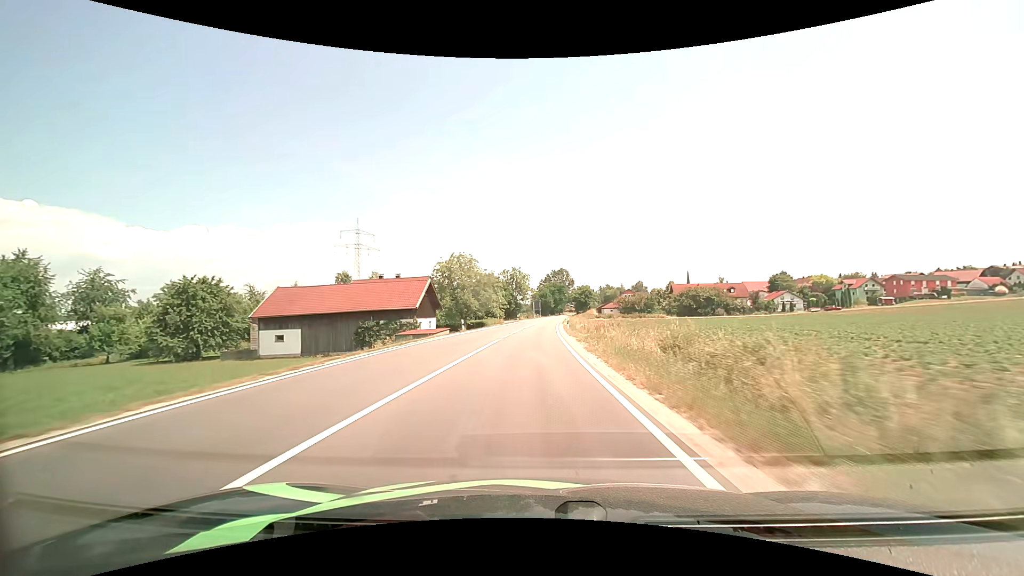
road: secondary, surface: asphalt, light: Day
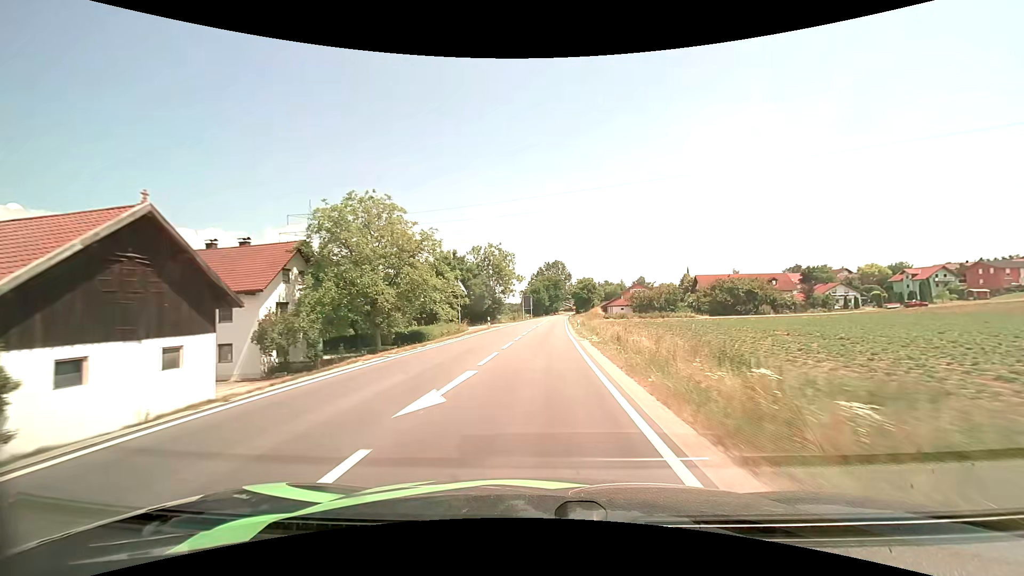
(+0.1, +37.2) m; +1°
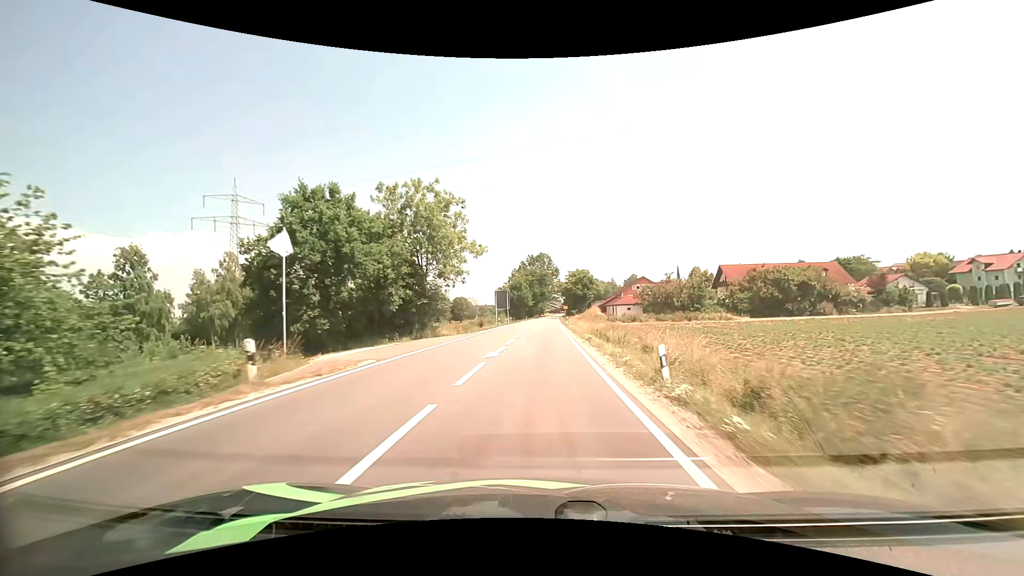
(+0.7, +33.5) m; +2°
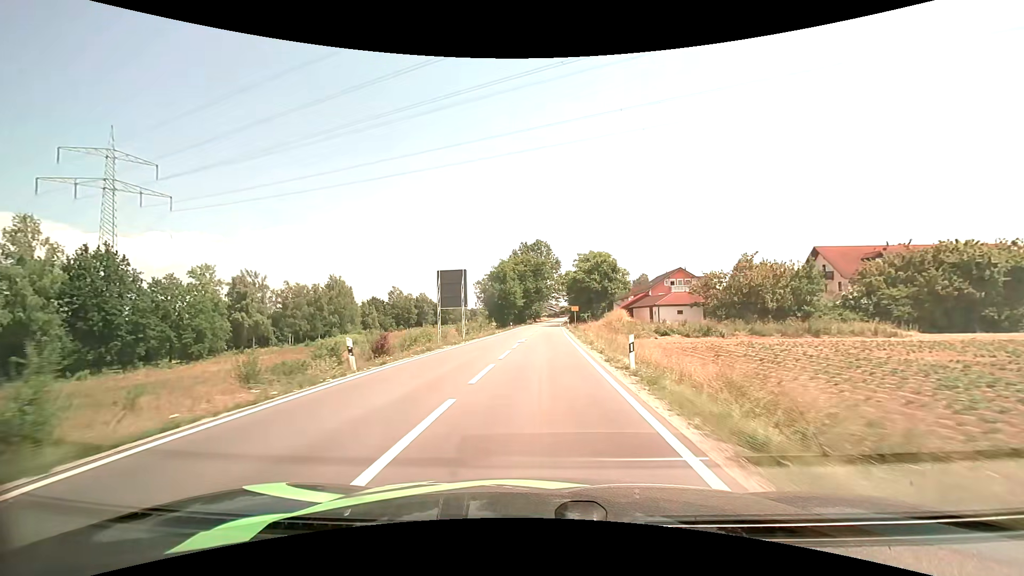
(+0.5, +41.2) m; 0°
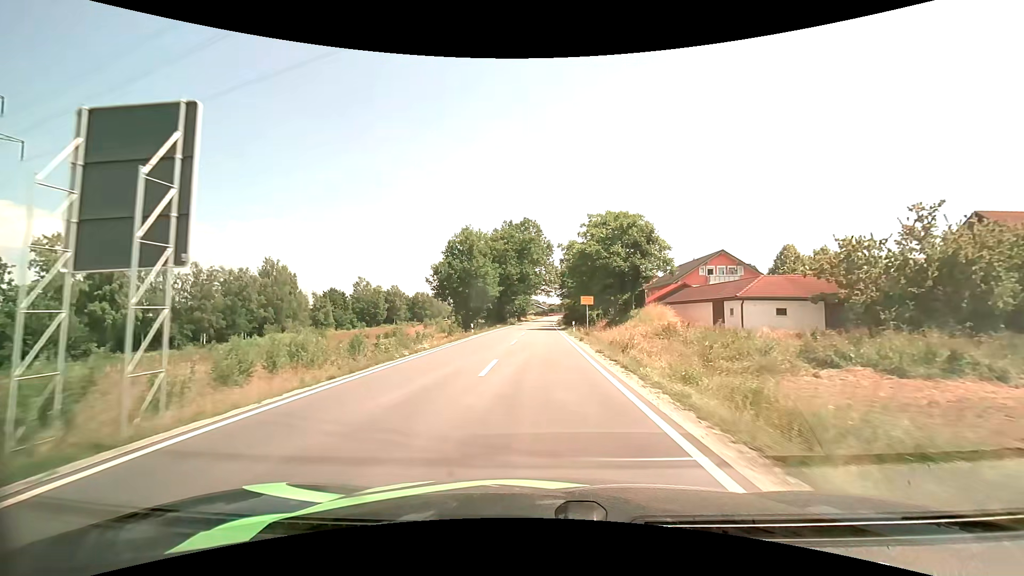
(+0.1, +29.5) m; +1°
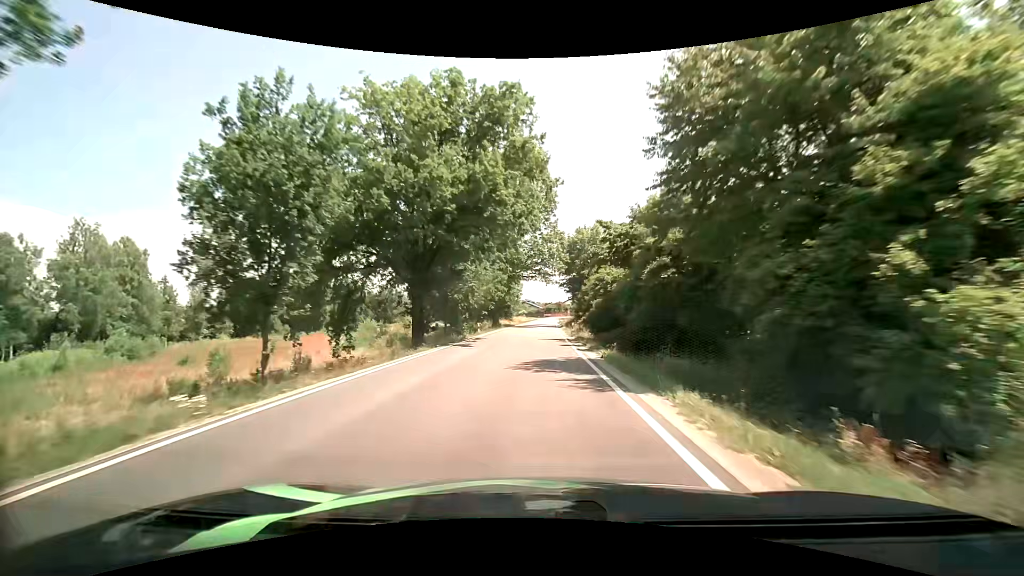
(+0.3, +49.6) m; 0°
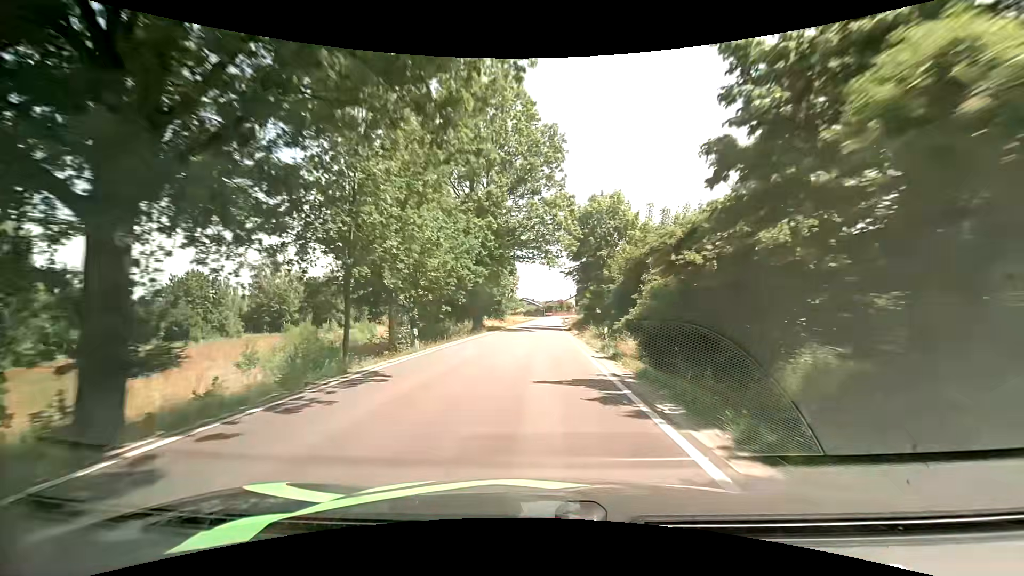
(+0.2, +20.0) m; +1°
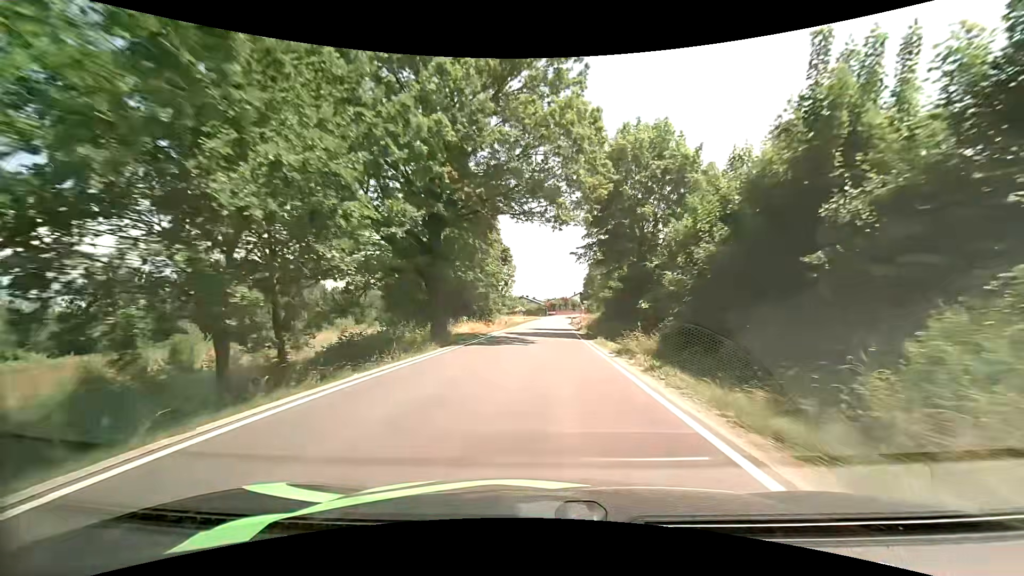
(-0.1, +19.7) m; 0°
(0, +10) (0, +20) (0, +30) (+1, +40) (+1, +50) (+2, +60) (+2, +70) (+2, +80) (+3, +90) (+3, +100) m
